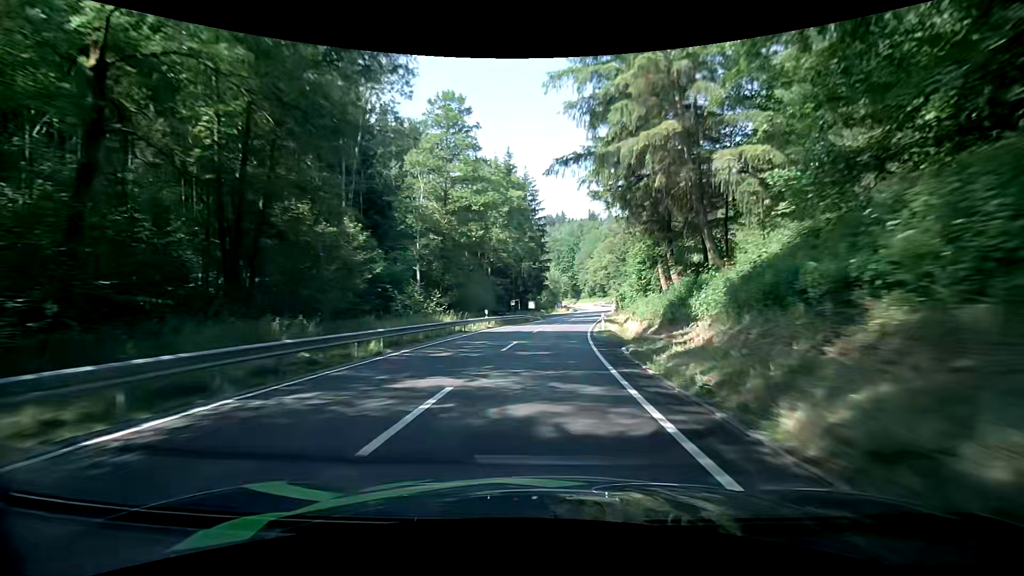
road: secondary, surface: asphalt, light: Day
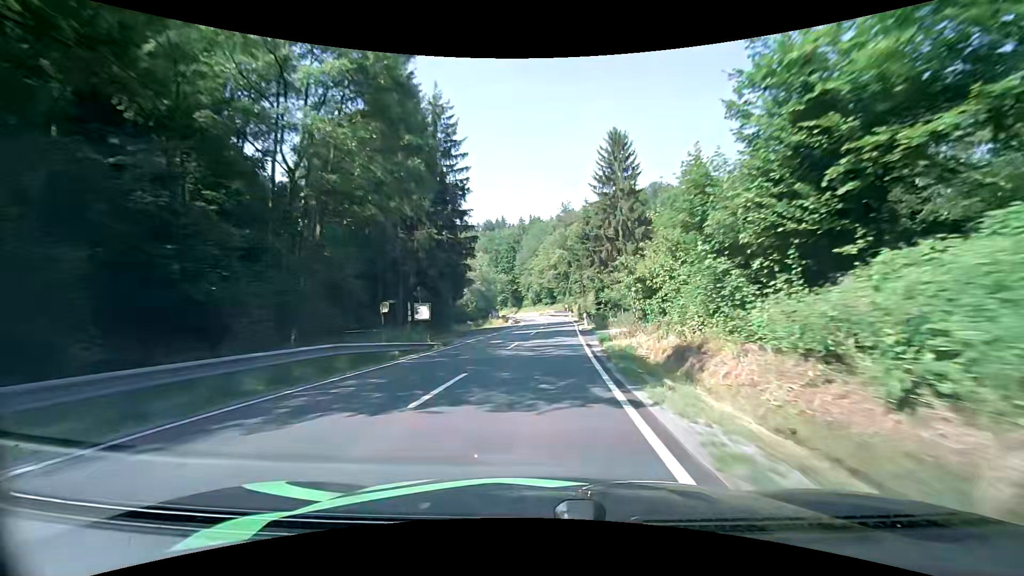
(+2.3, +33.2) m; +7°
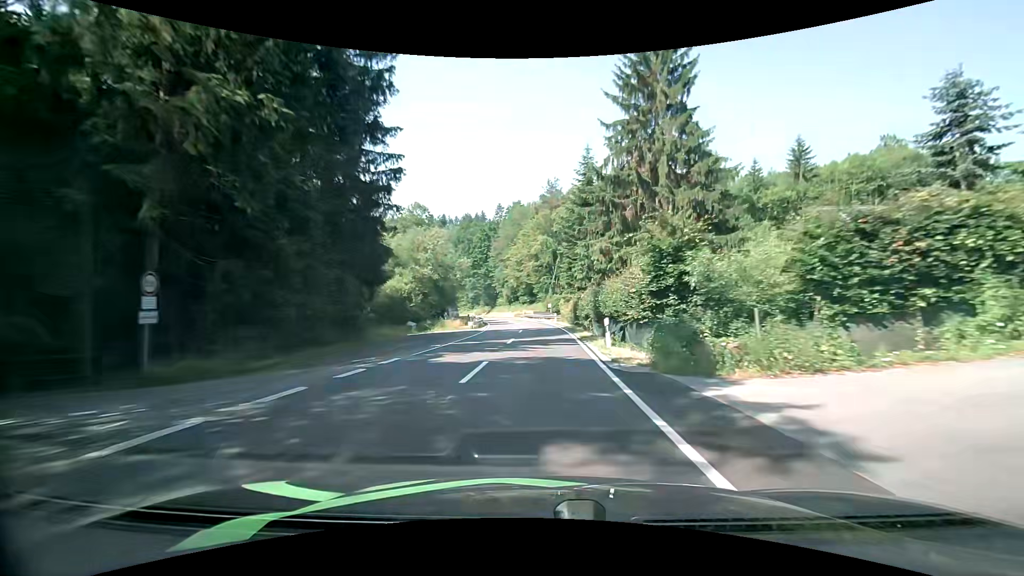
(+0.6, +21.9) m; +2°
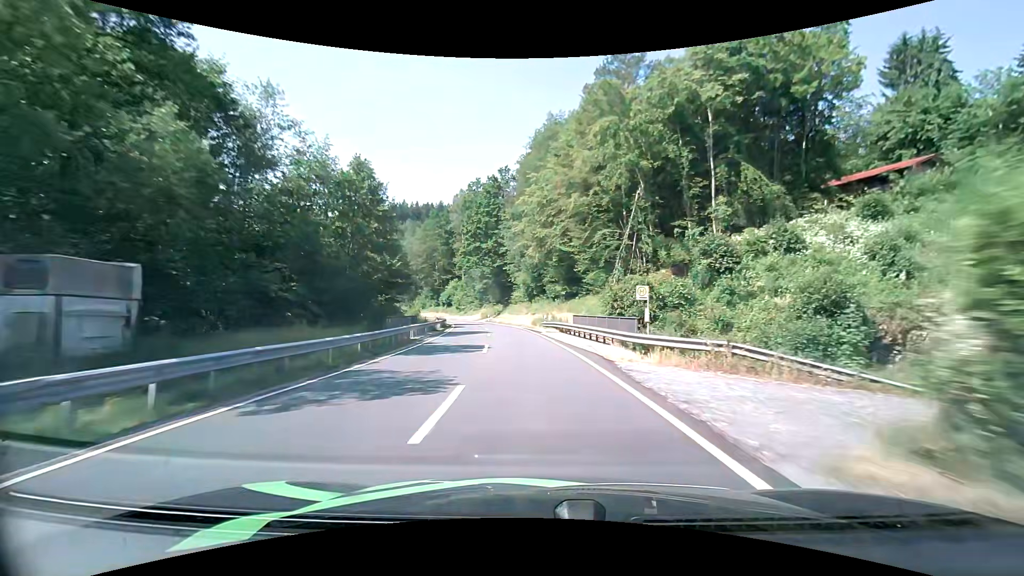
(+0.1, +52.3) m; -3°
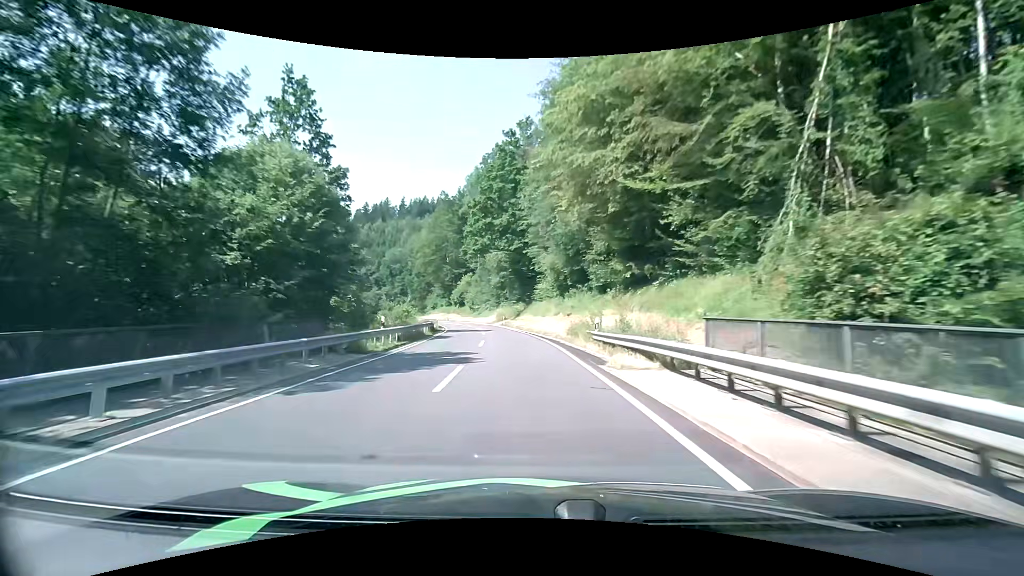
(-0.6, +21.0) m; -3°
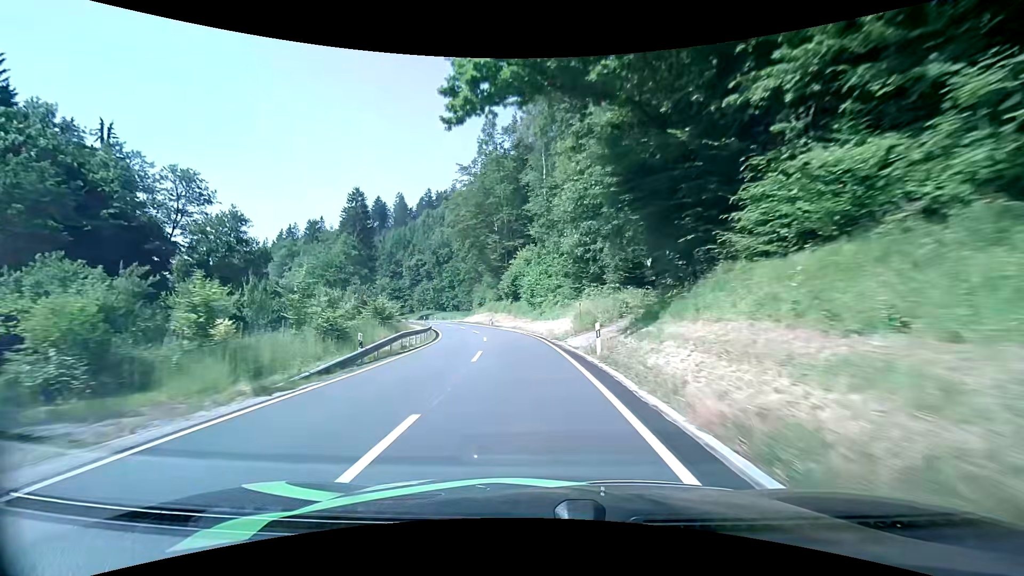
(-3.1, +42.3) m; -9°
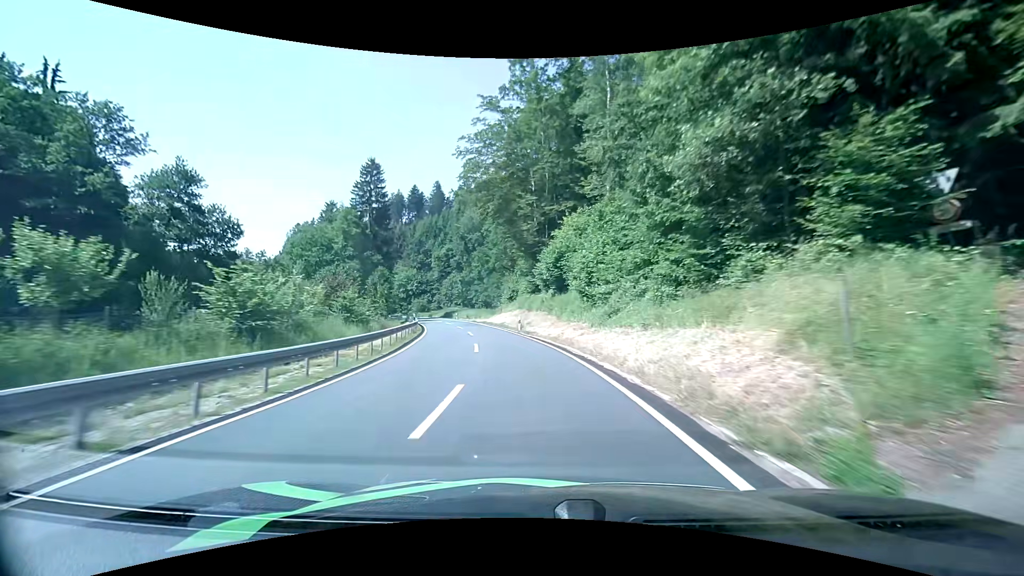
(-0.9, +21.4) m; -4°
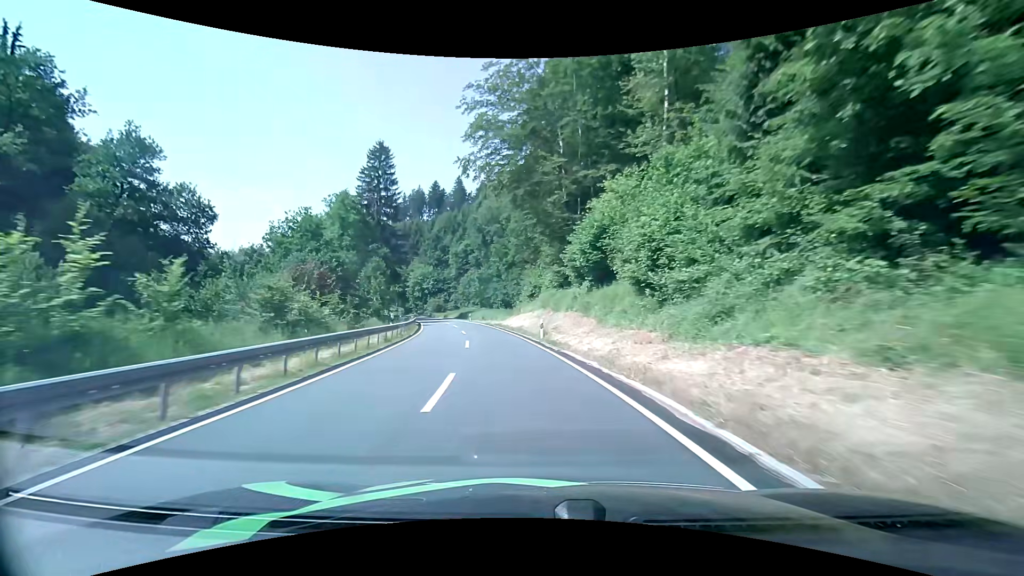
(-0.3, +10.8) m; -3°
(0, +10) (-1, +20) (-2, +30) (-4, +40) (-7, +49) (-9, +59) (-12, +69) (-15, +78) (-18, +88) (-22, +97) m
